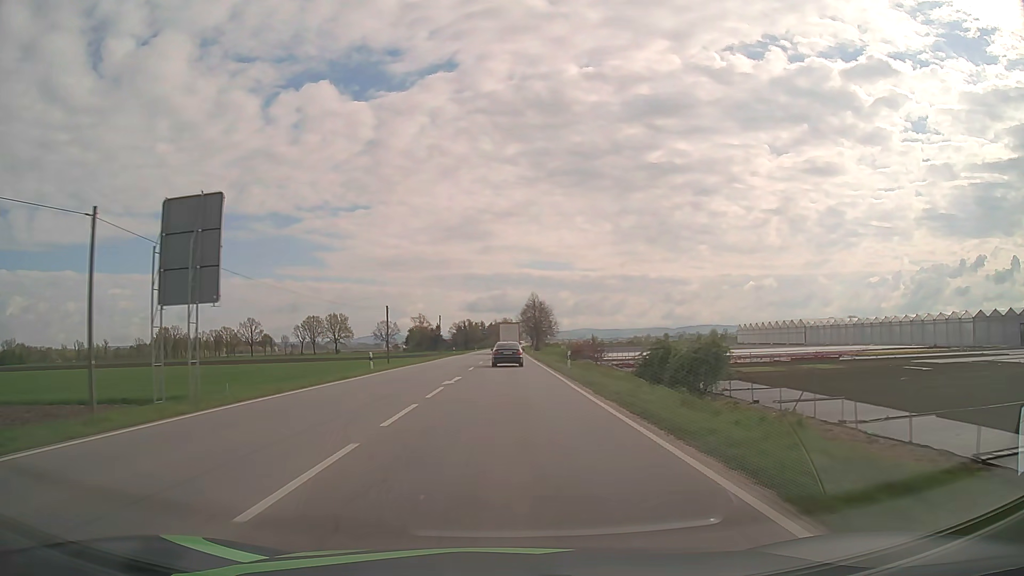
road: primary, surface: asphalt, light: Day
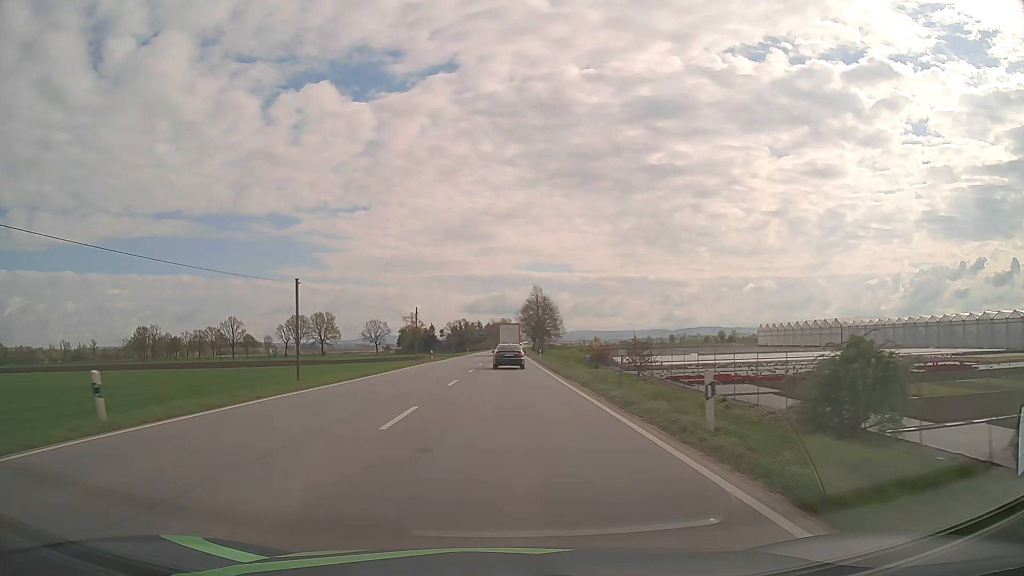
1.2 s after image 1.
(0.0, +24.3) m; 0°
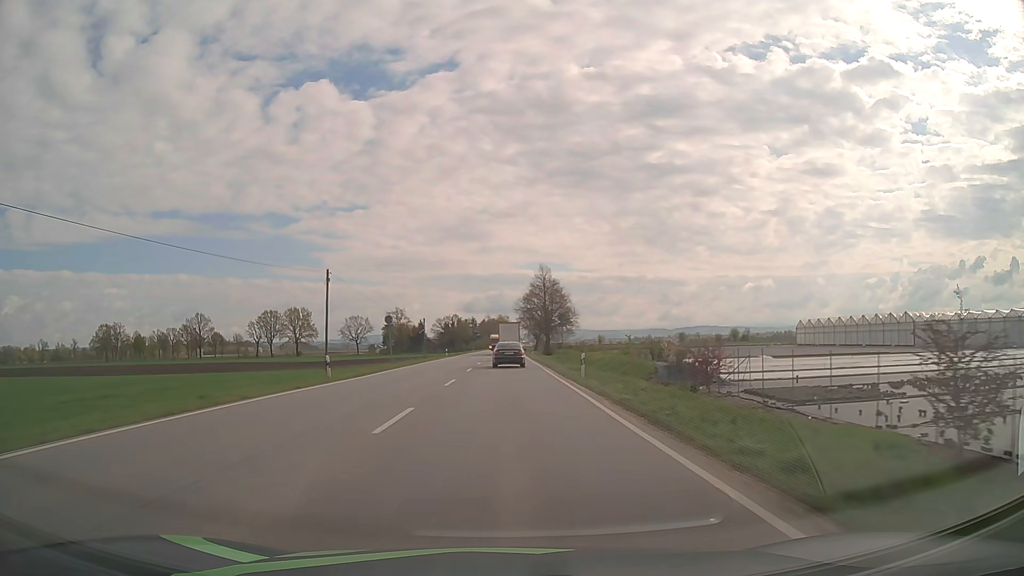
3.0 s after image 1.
(+0.1, +36.5) m; 0°
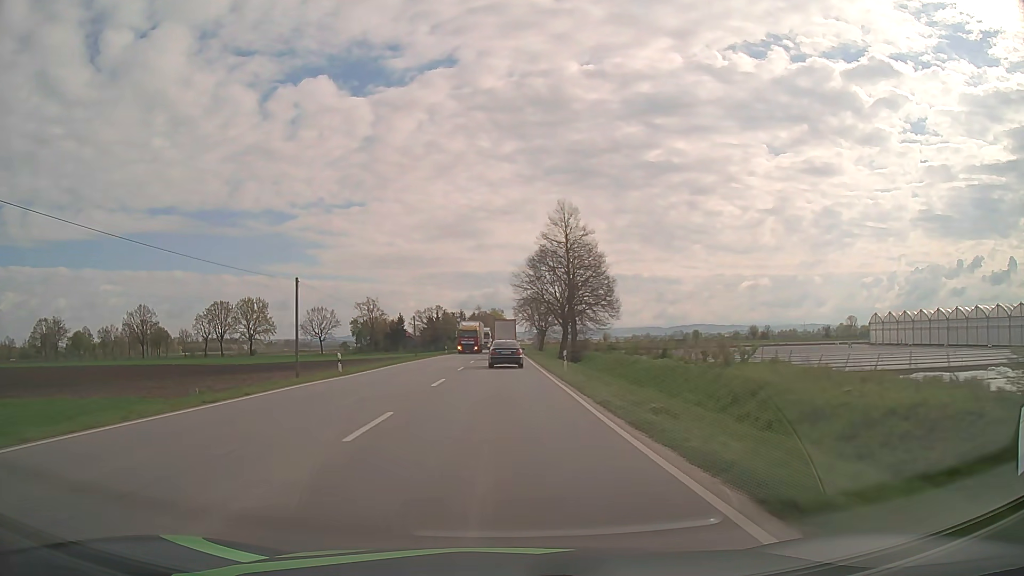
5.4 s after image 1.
(+0.2, +49.2) m; +1°
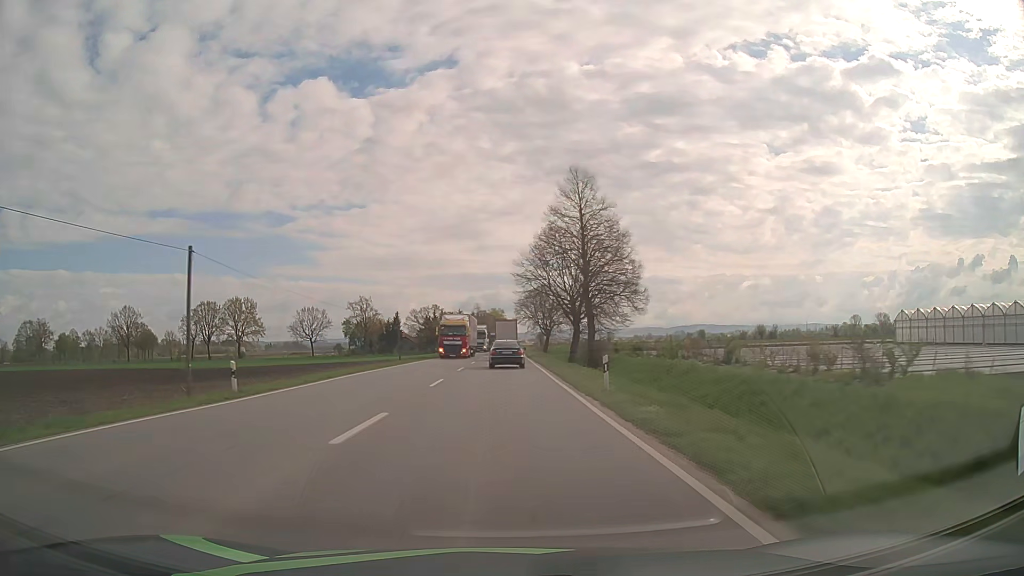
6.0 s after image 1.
(0.0, +12.2) m; 0°
